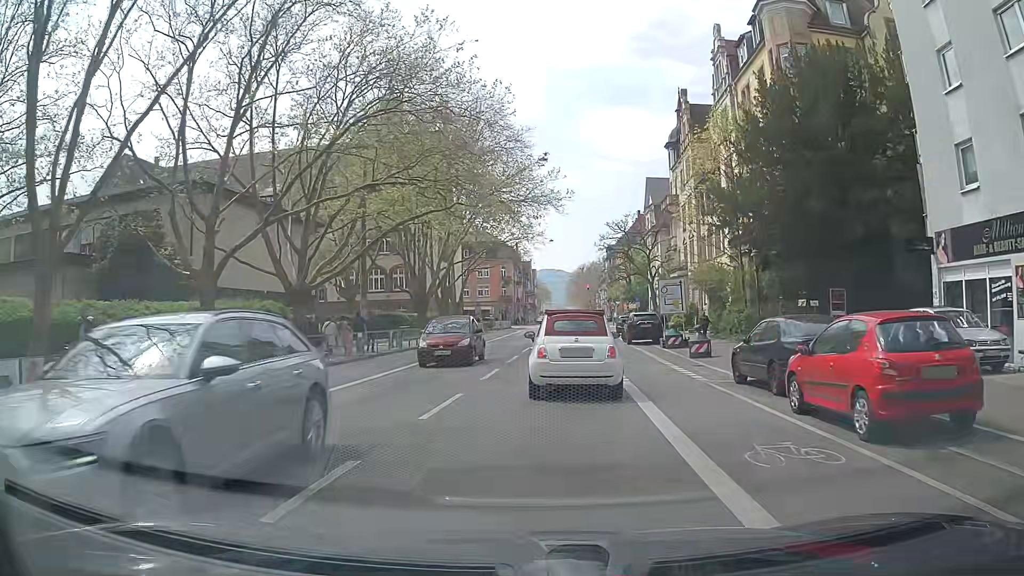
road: secondary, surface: asphalt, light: Day
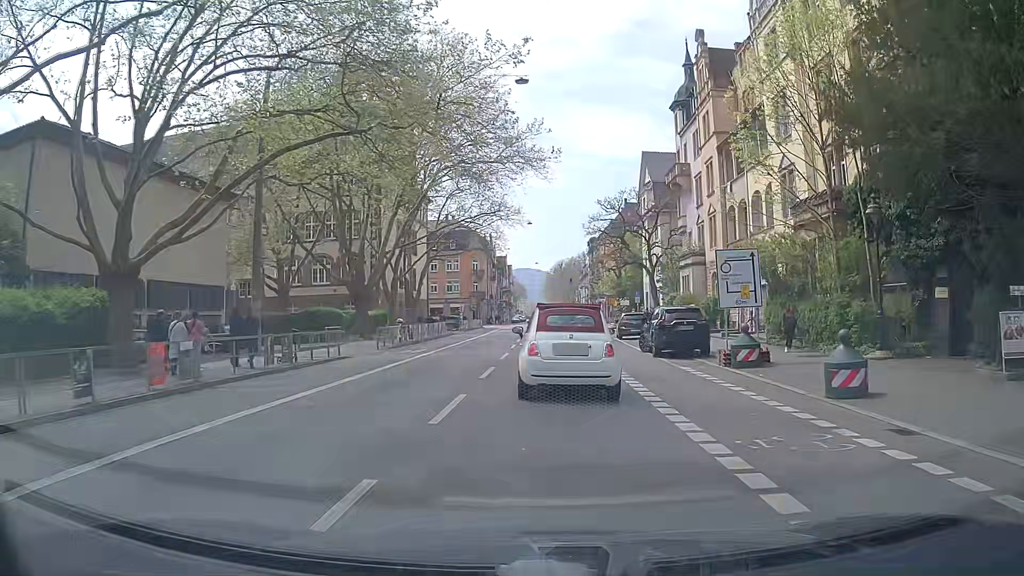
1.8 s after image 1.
(+0.3, +13.0) m; +3°
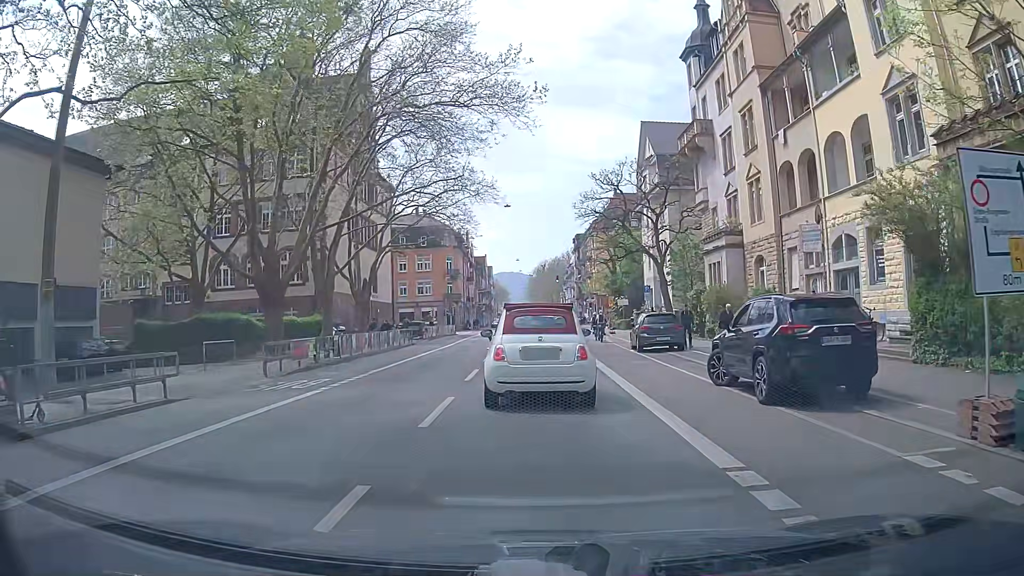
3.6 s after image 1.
(+0.1, +11.9) m; +1°
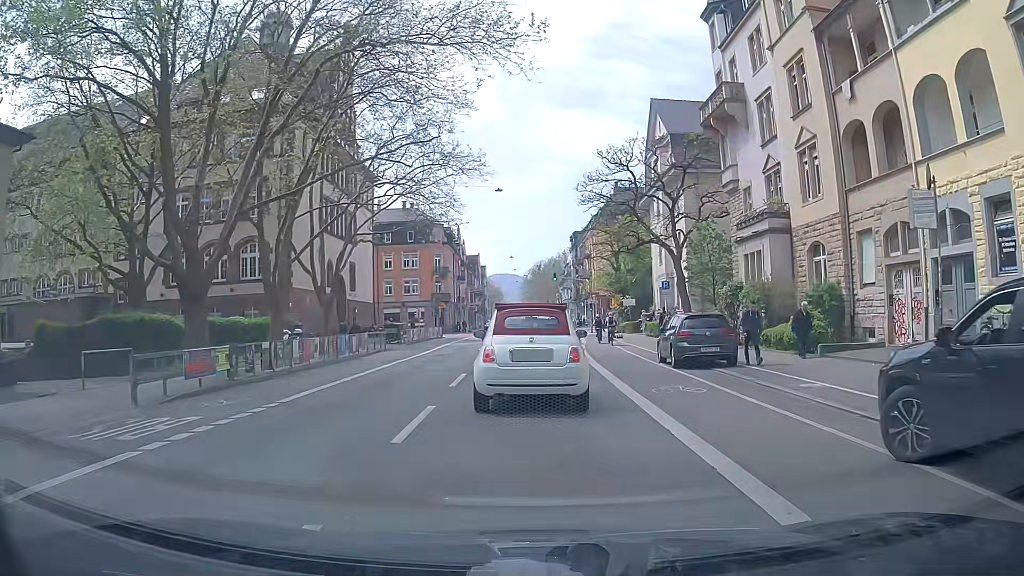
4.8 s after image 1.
(0.0, +7.0) m; +2°
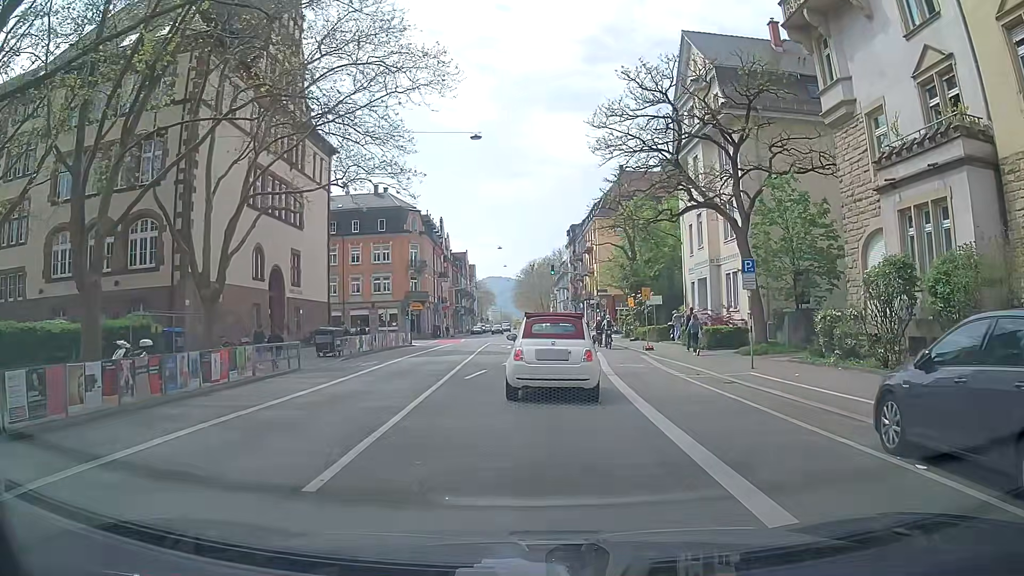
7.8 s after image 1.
(-0.2, +13.9) m; 0°
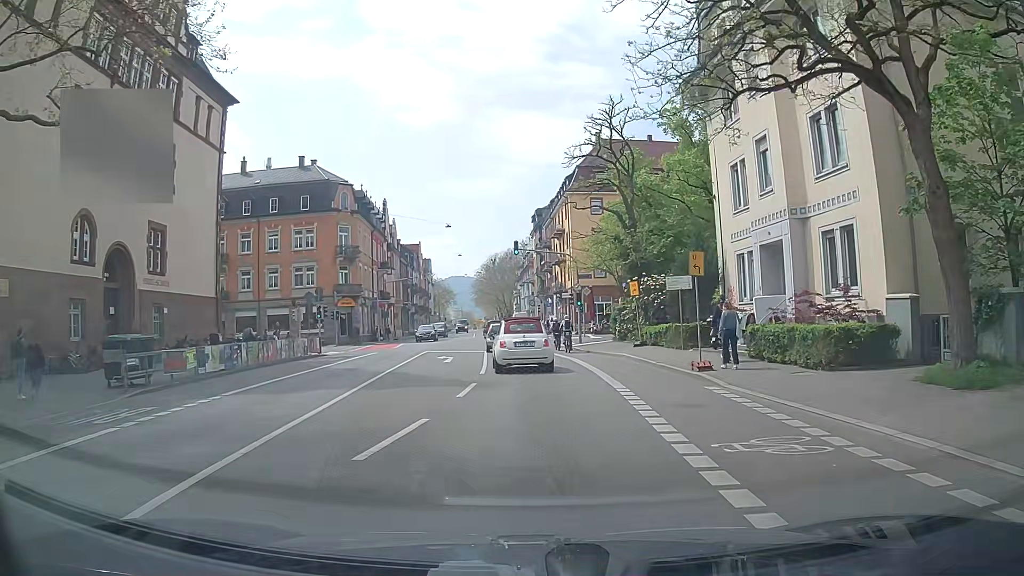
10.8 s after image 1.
(+0.3, +16.1) m; +3°
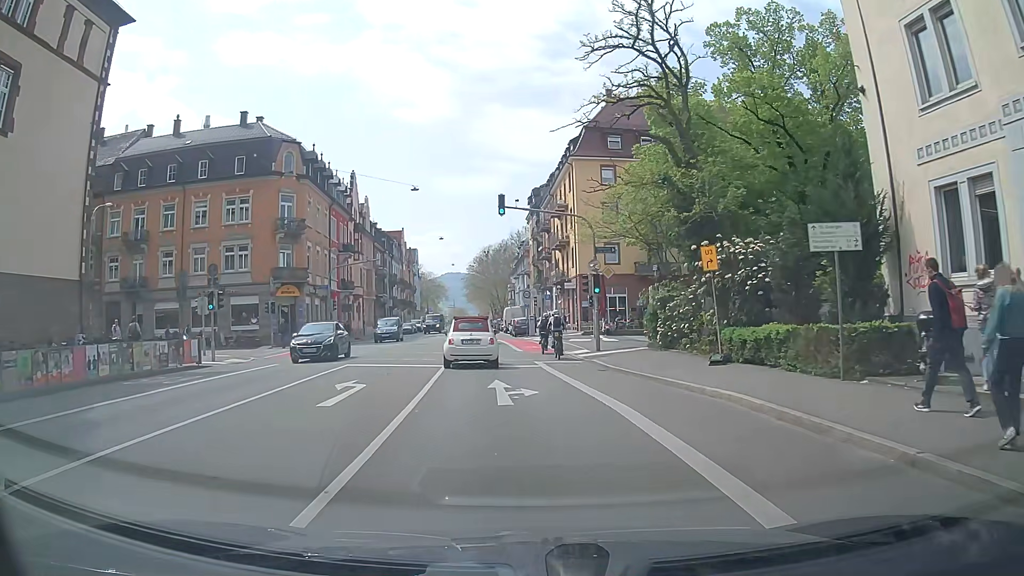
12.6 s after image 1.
(-0.1, +14.6) m; 0°
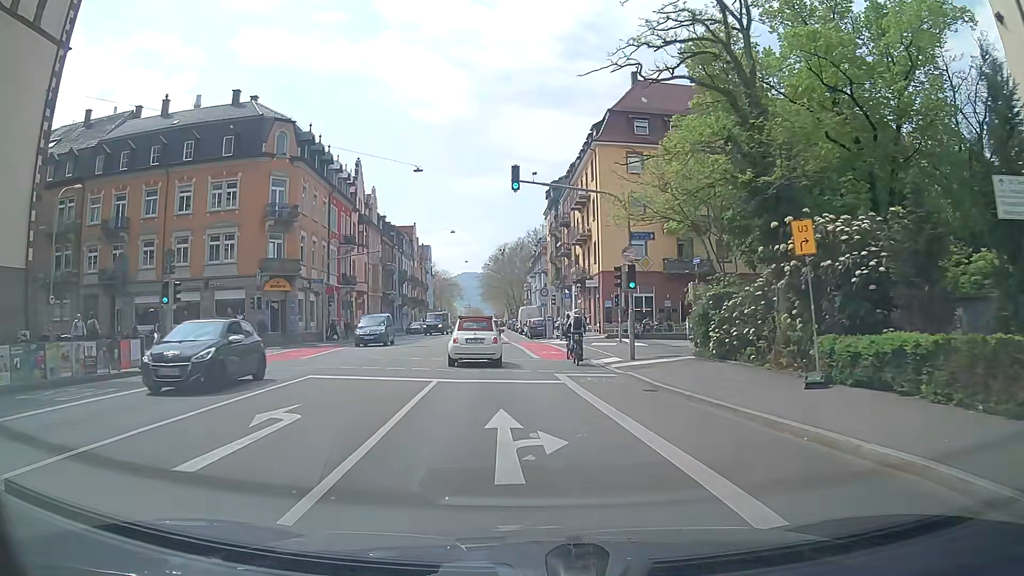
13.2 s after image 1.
(-0.2, +5.3) m; -3°
(0, +10) (0, +20) (-1, +30) (-1, +40) (-2, +50) (-3, +60) (-3, +70) (-3, +80) (-4, +90) (-4, +100) m
